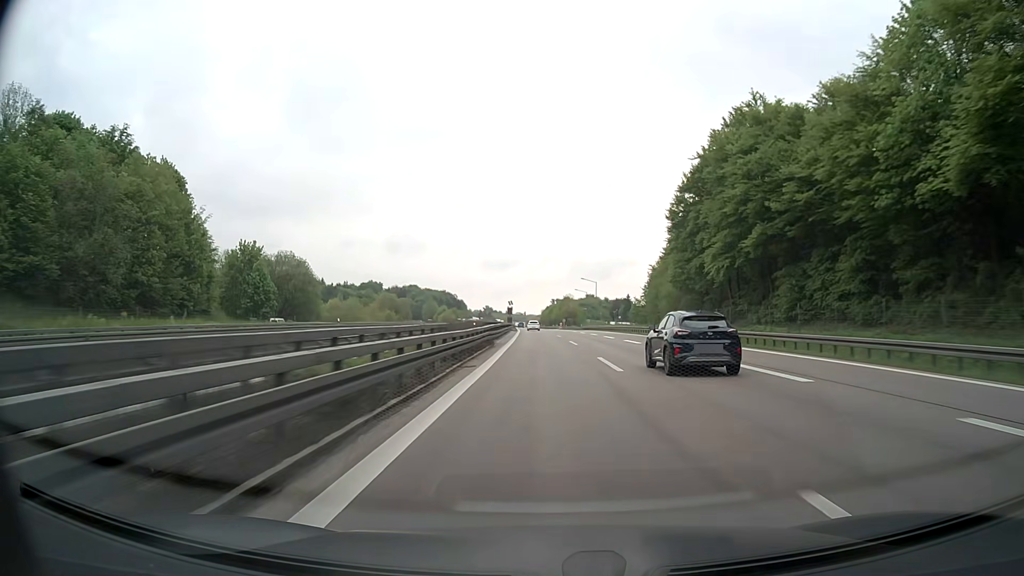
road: motorway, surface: asphalt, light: Day
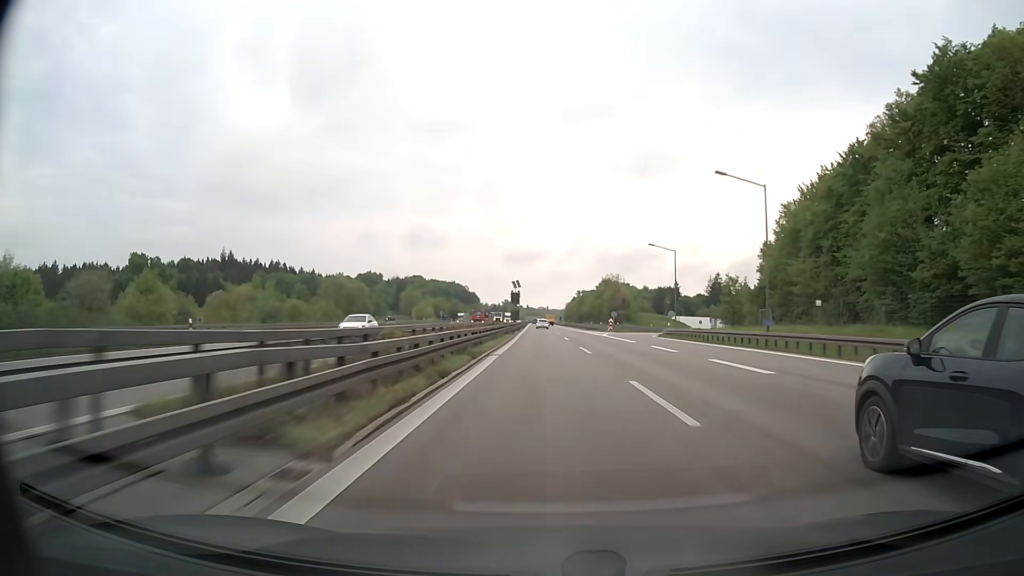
(-1.7, +81.5) m; -2°
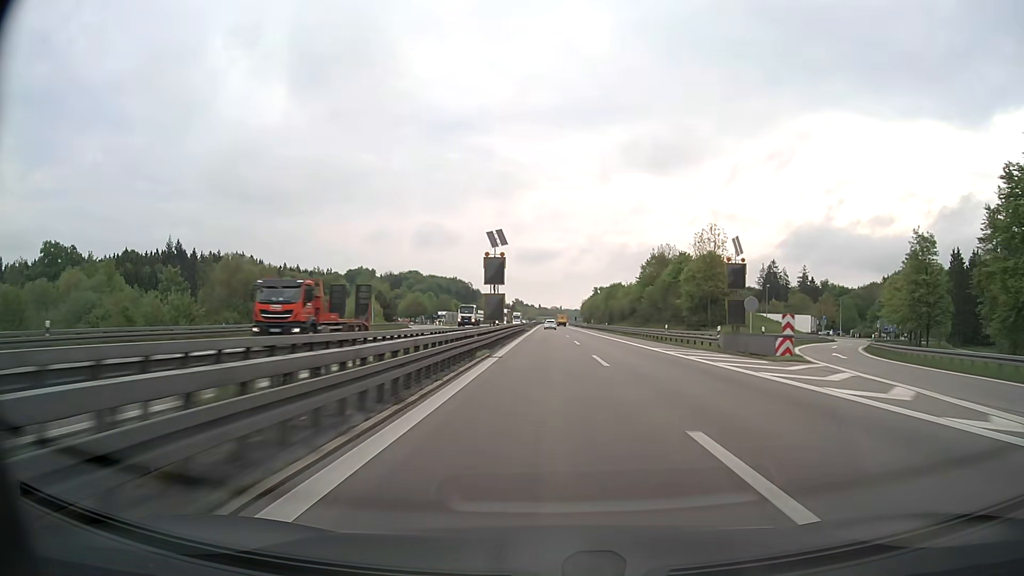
(-0.5, +60.8) m; -1°
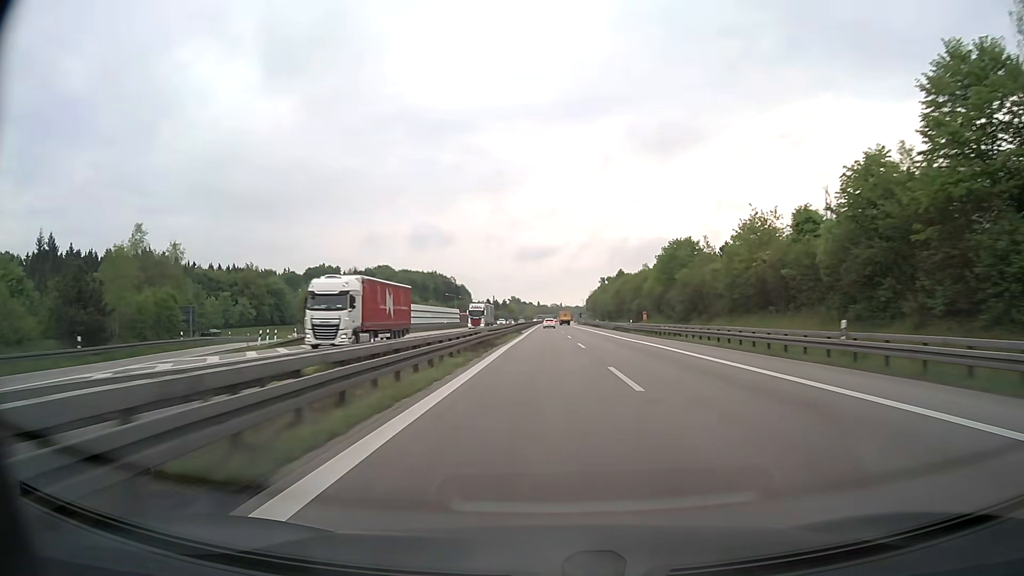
(0.0, +80.6) m; 0°
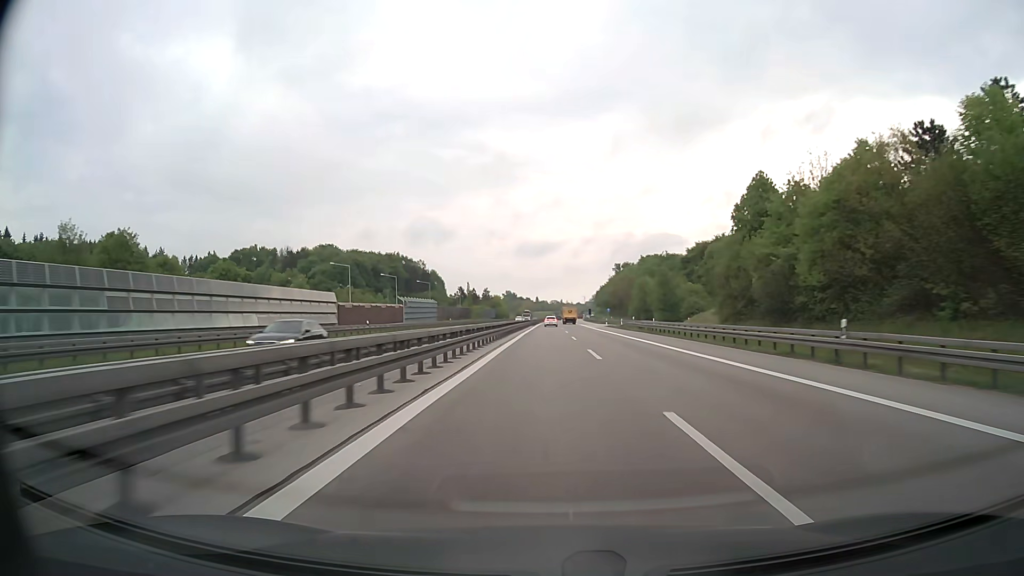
(-0.2, +99.8) m; 0°
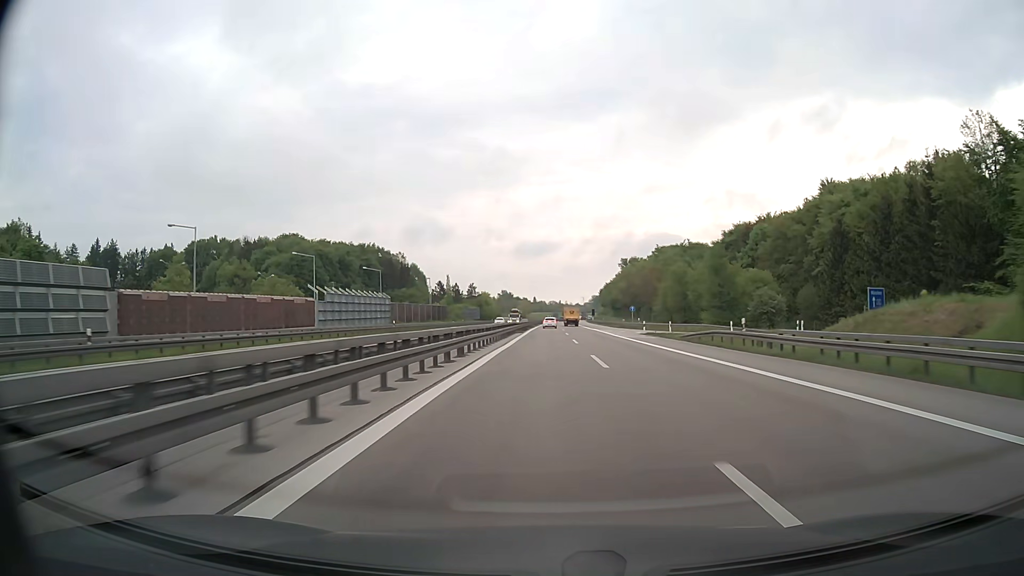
(+0.1, +39.6) m; 0°
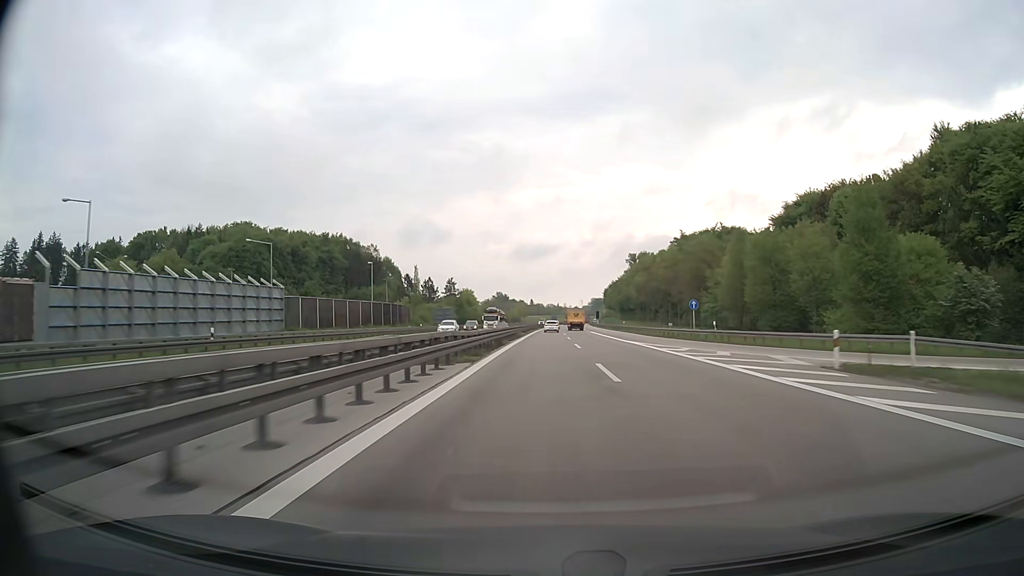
(+0.1, +39.7) m; 0°
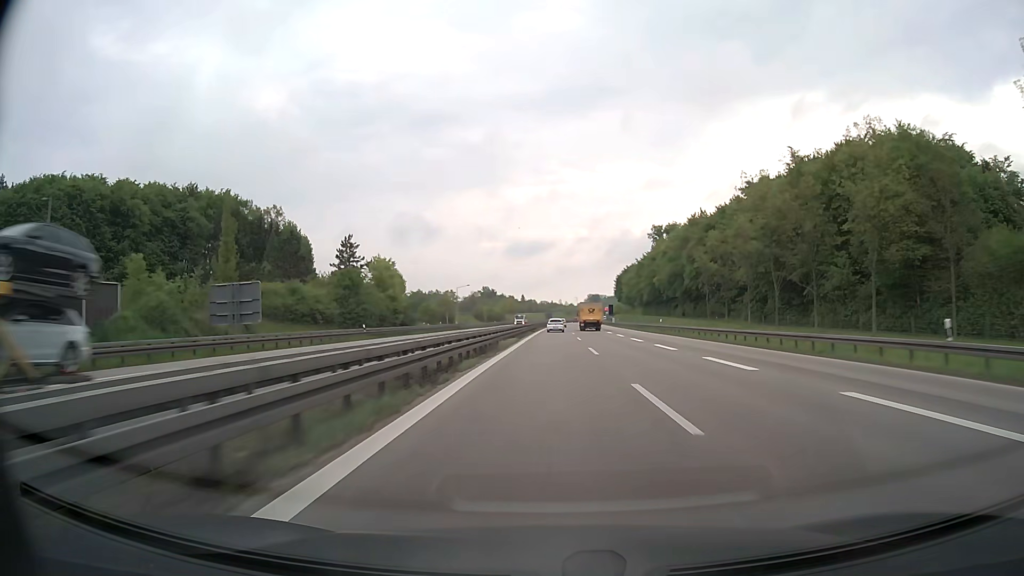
(+0.1, +79.7) m; 0°
(0, +10) (0, +20) (0, +30) (0, +40) (0, +50) (+1, +60) (+1, +70) (+1, +80) (+1, +90) (+2, +100) m
